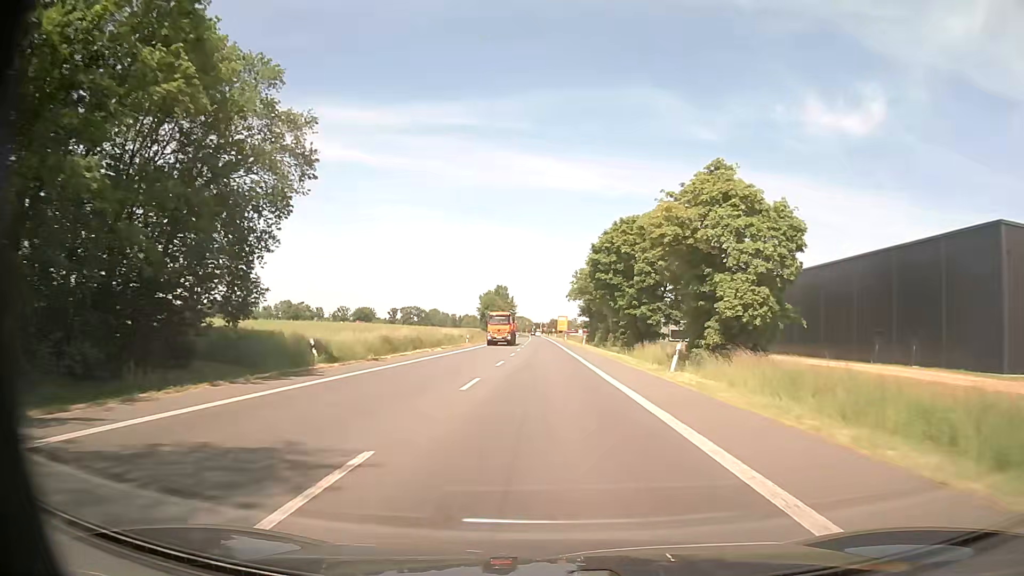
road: primary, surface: asphalt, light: Day
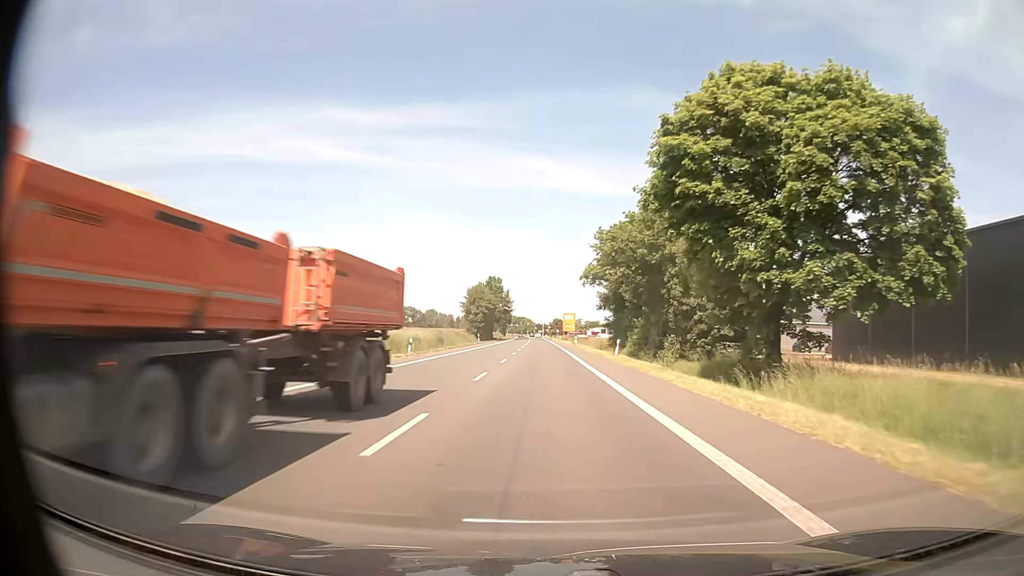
(+0.1, +32.7) m; 0°
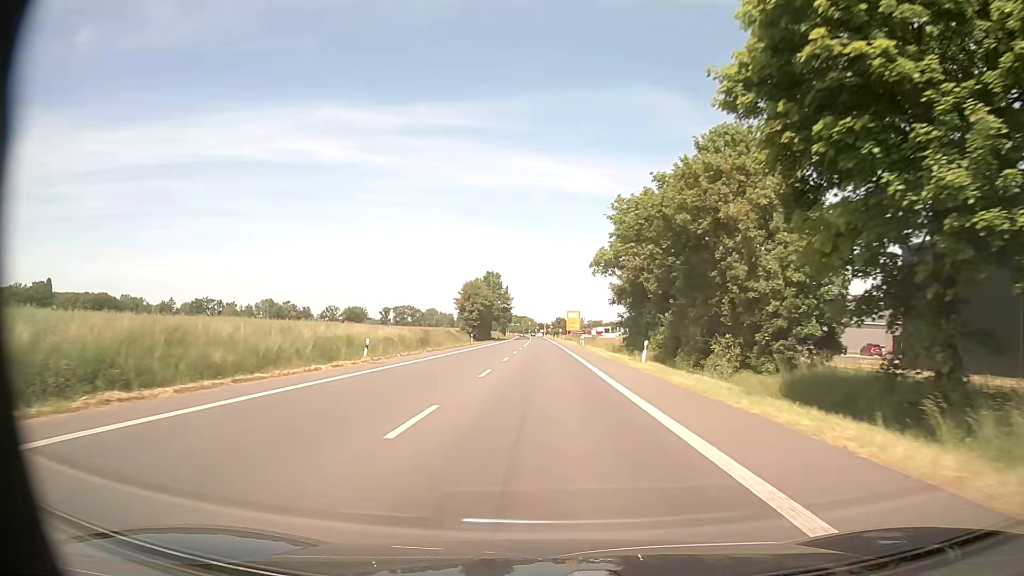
(0.0, +10.9) m; 0°
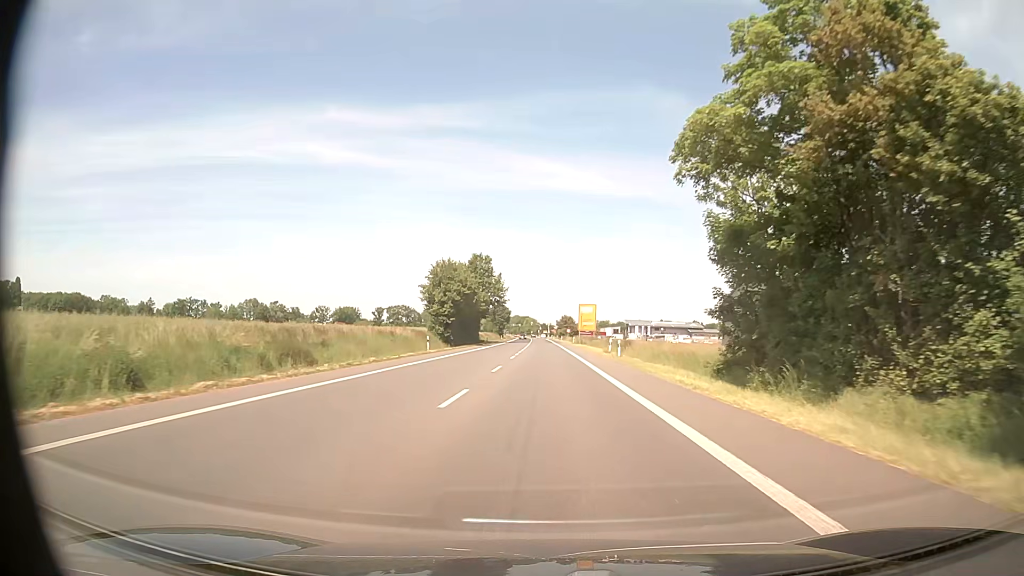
(-0.1, +32.7) m; 0°
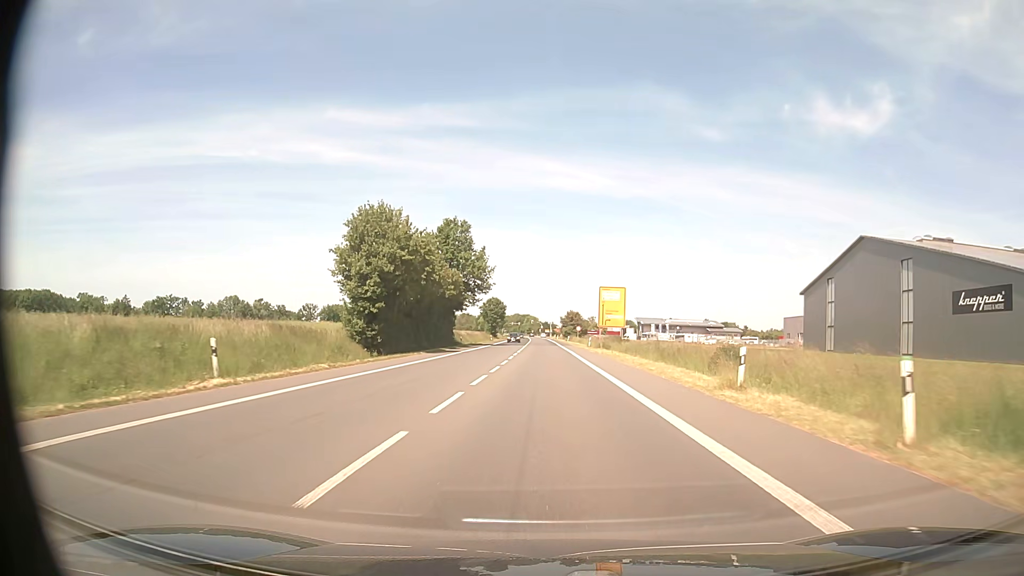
(-0.1, +32.7) m; 0°
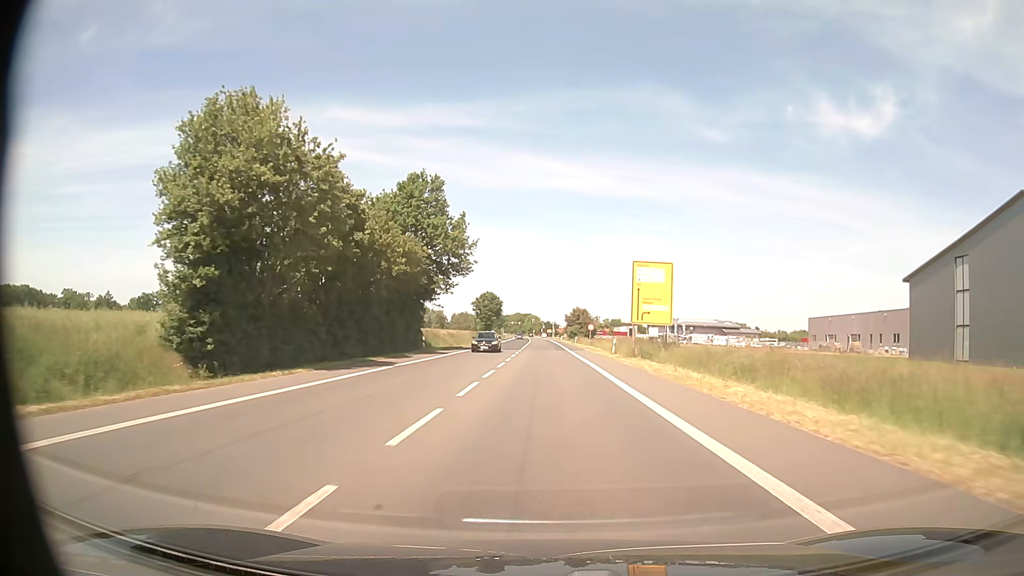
(0.0, +21.8) m; 0°
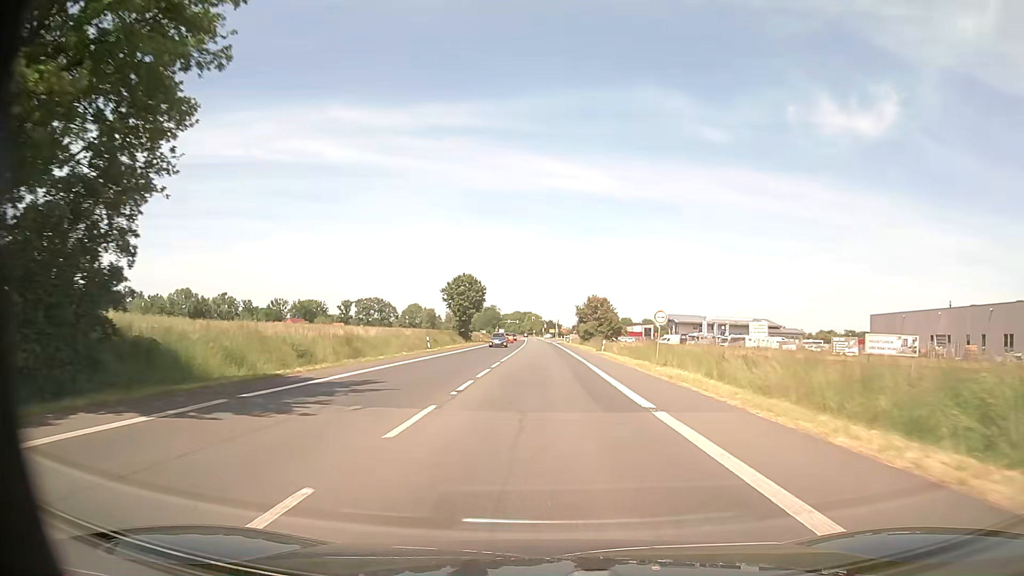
(0.0, +43.6) m; 0°
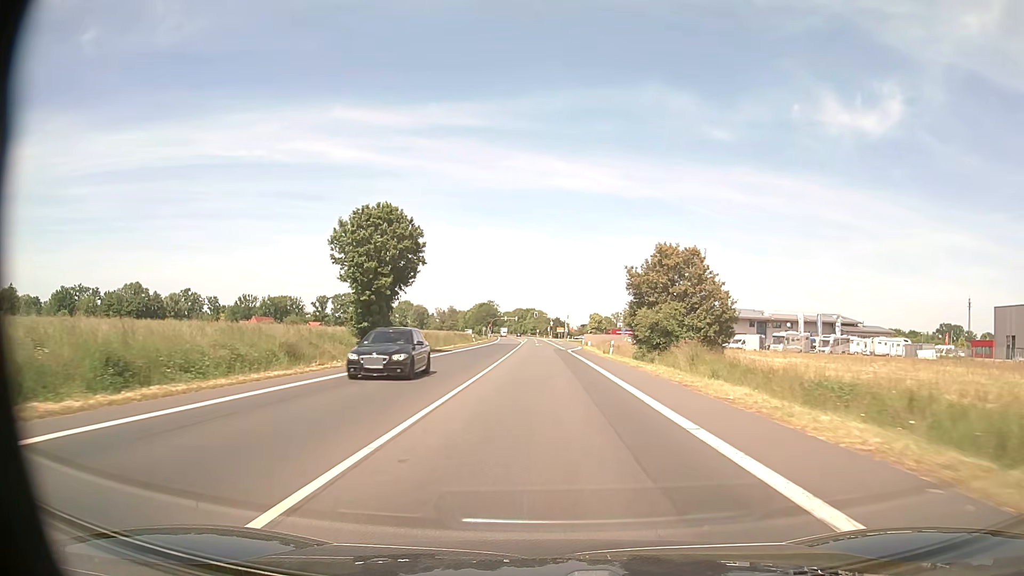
(-0.2, +54.5) m; 0°
(0, +10) (0, +20) (0, +30) (0, +40) (0, +50) (0, +60) (-1, +70) (-1, +80) (-1, +90) (-1, +100) m
